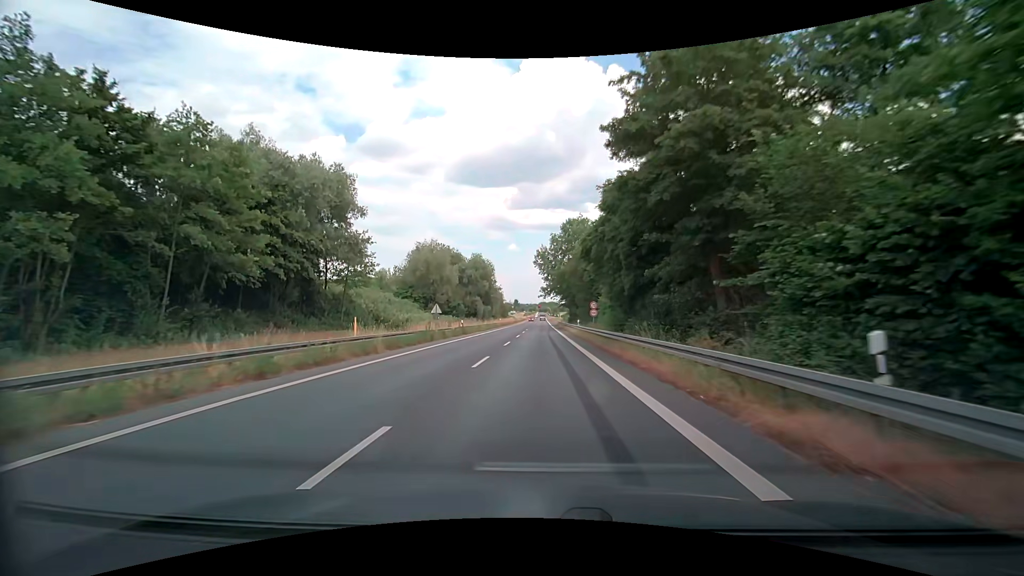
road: secondary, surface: asphalt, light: Day
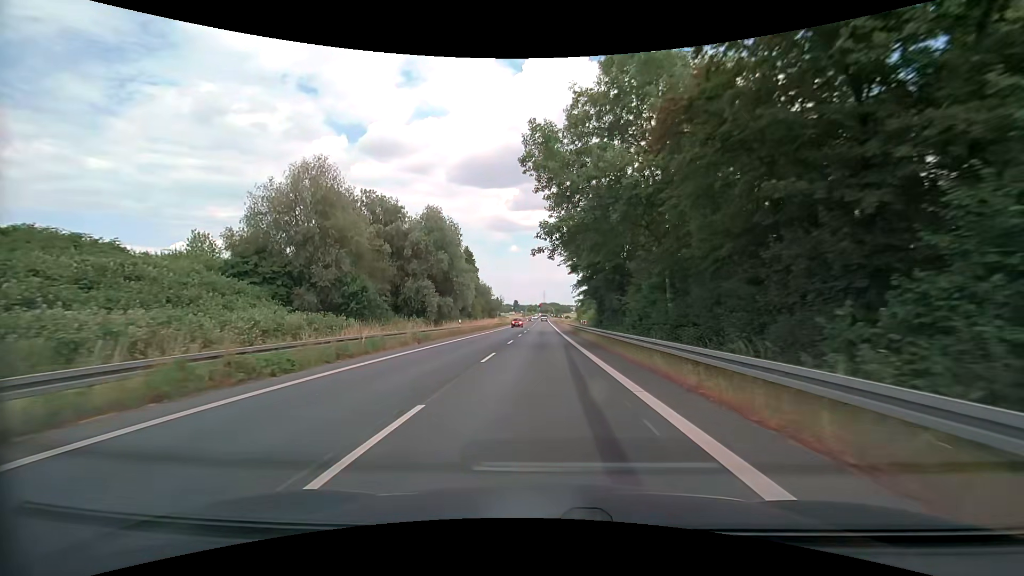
(-0.1, +46.2) m; 0°
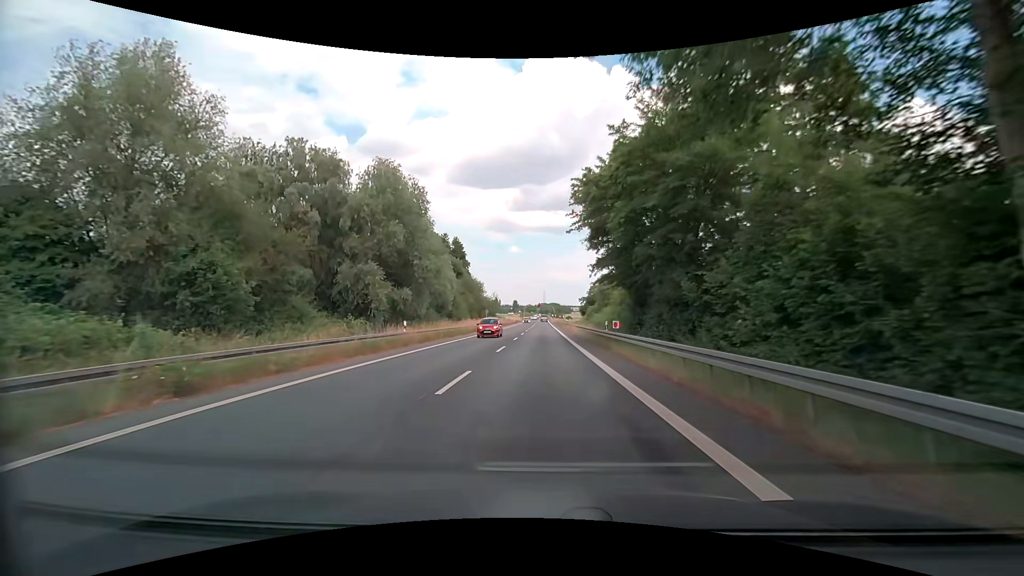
(0.0, +18.6) m; -1°
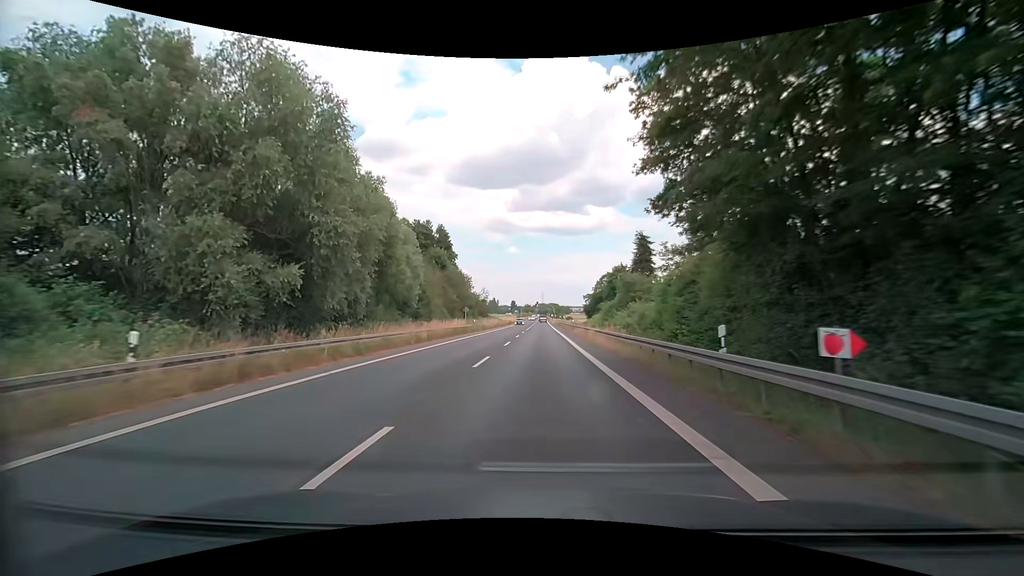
(+0.3, +18.7) m; +1°
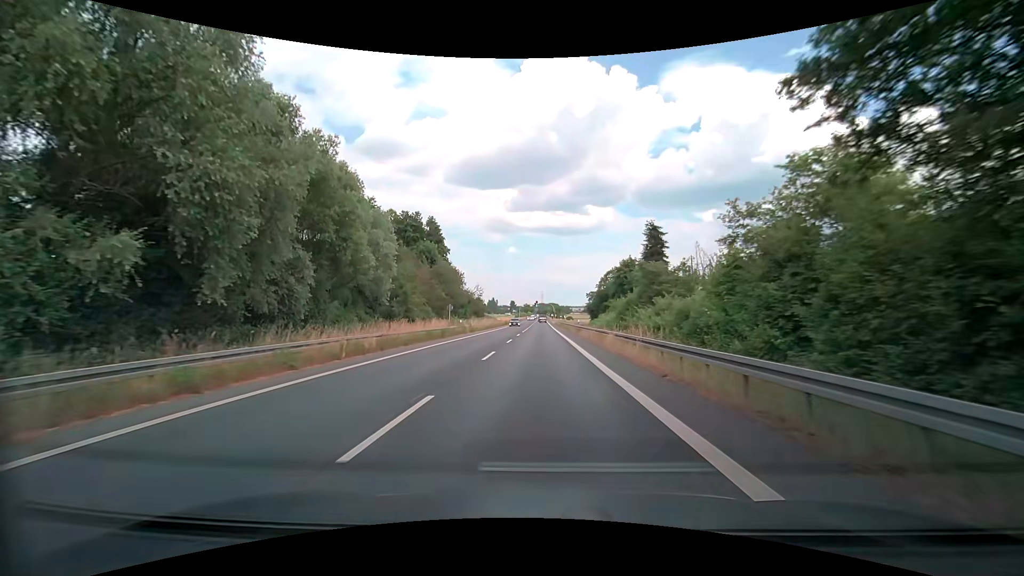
(0.0, +9.4) m; 0°
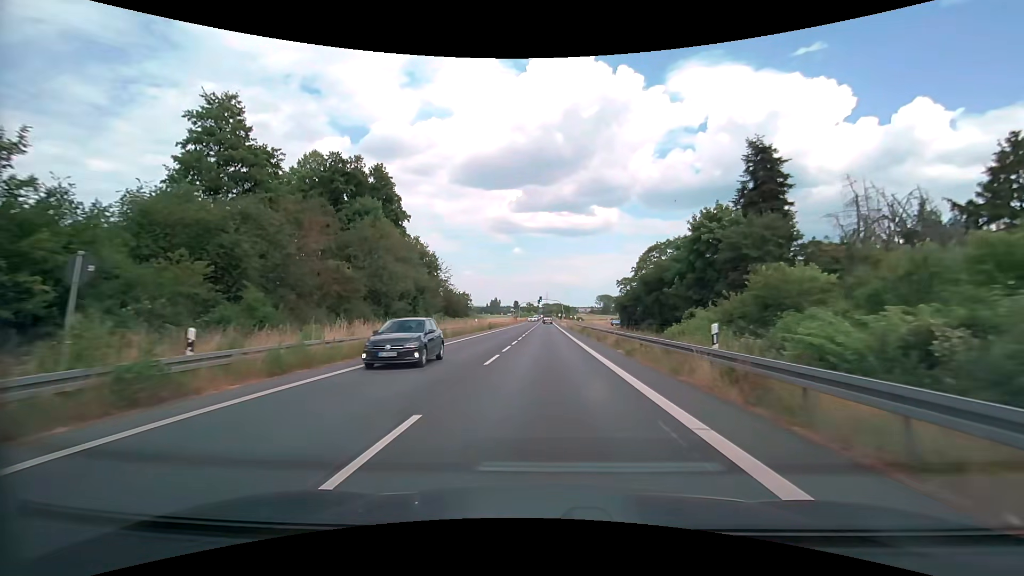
(-0.4, +37.6) m; -1°
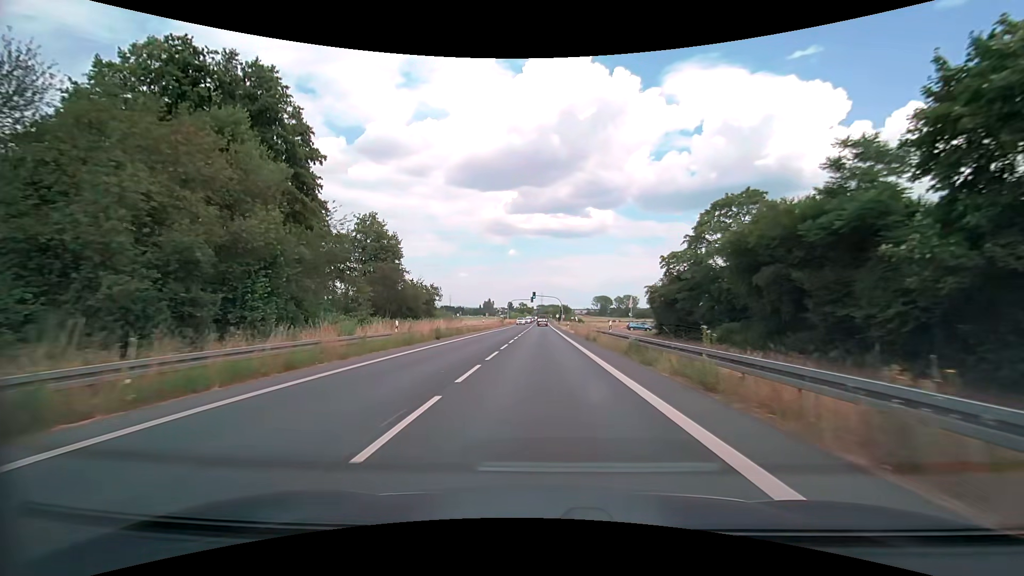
(+0.3, +28.2) m; +1°
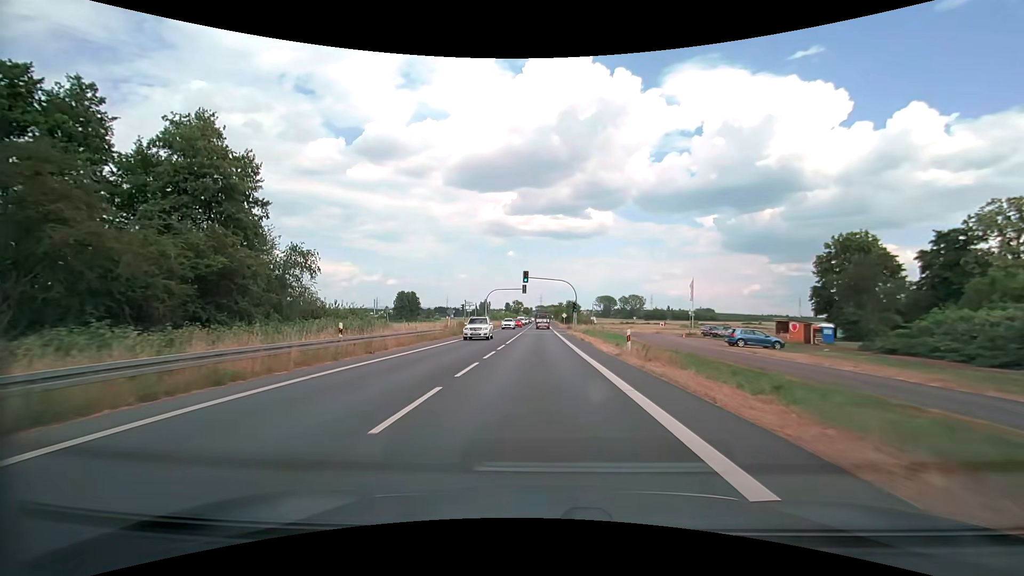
(0.0, +46.9) m; 0°
(0, +10) (0, +20) (0, +30) (0, +40) (0, +50) (0, +60) (-1, +70) (-1, +80) (-1, +90) (-1, +100) m
